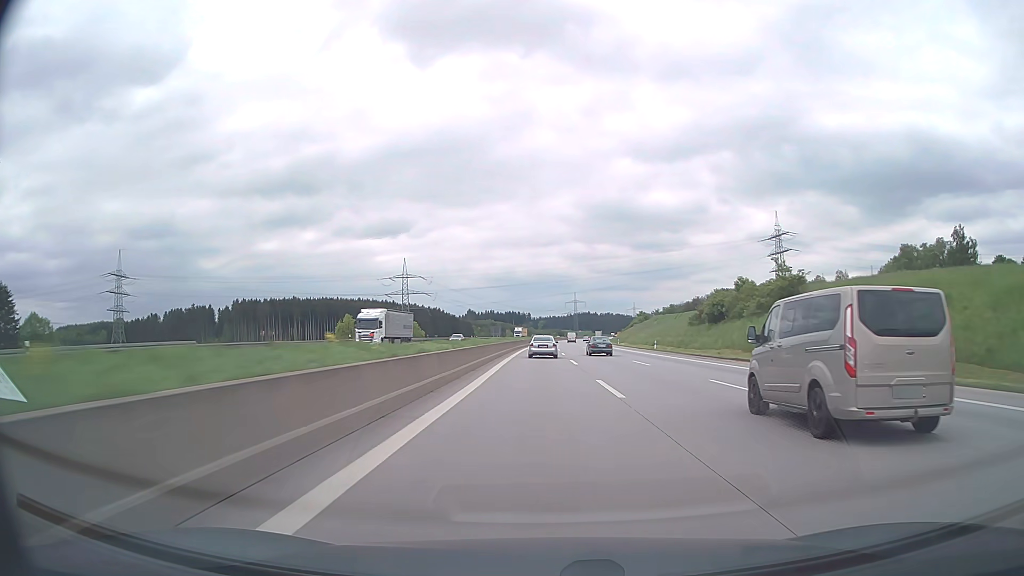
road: motorway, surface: asphalt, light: Day
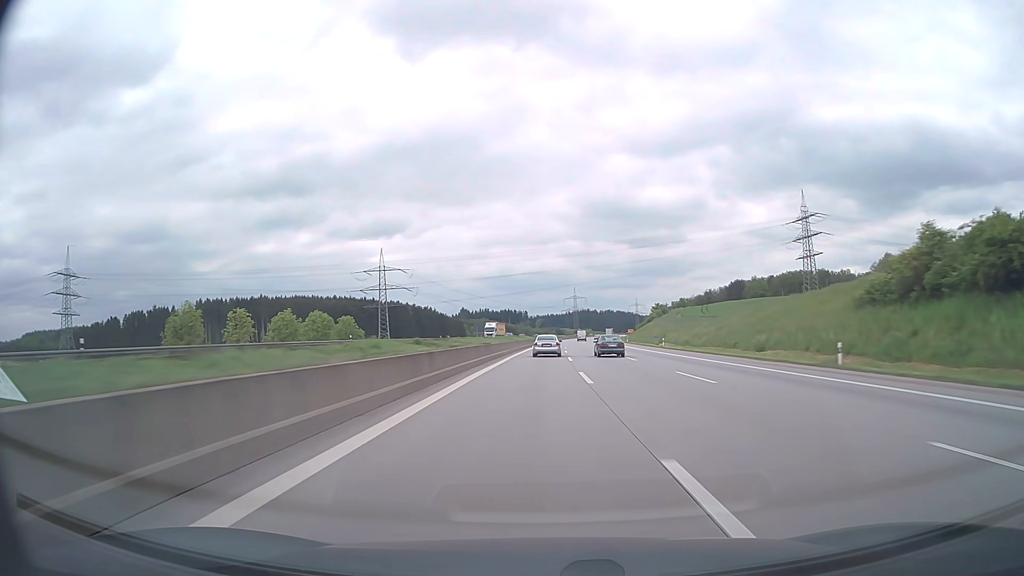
(+0.2, +50.0) m; 0°
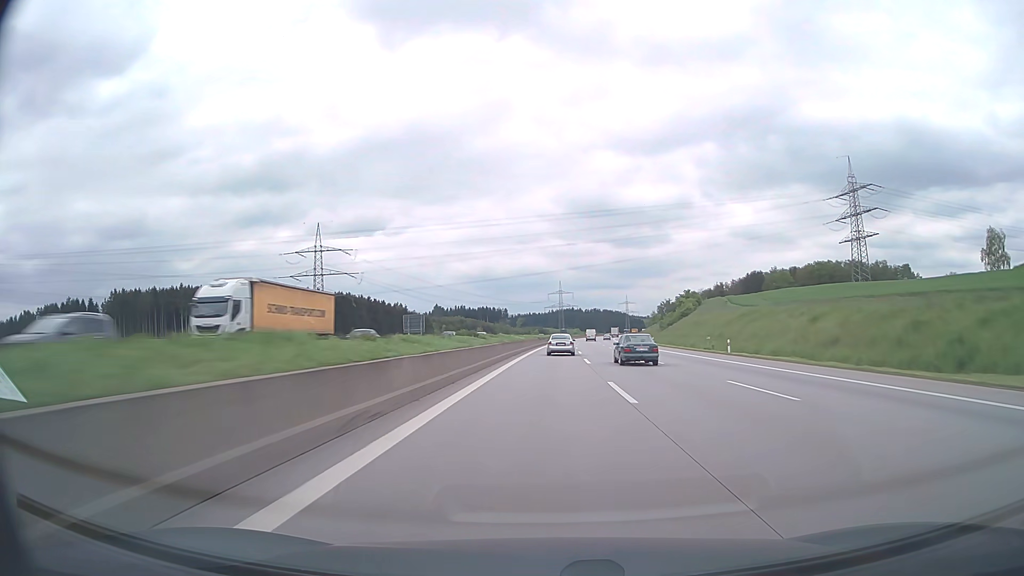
(+0.6, +77.8) m; +1°
(0, +10) (0, +20) (0, +30) (0, +40) (+1, +50) (+1, +60) (+1, +70) (+2, +80) (+2, +90) (+3, +100) m
